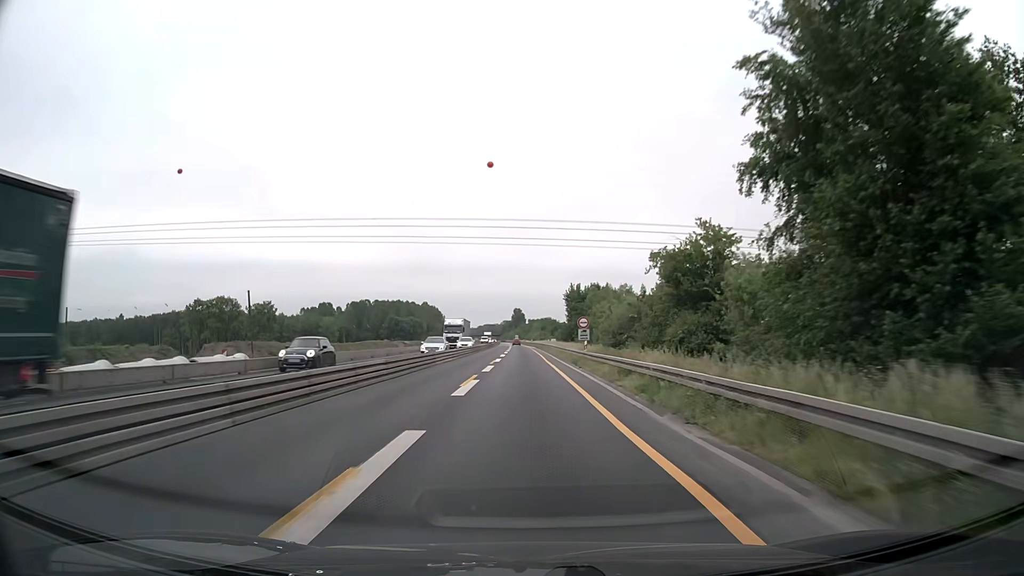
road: motorway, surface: asphalt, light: Day
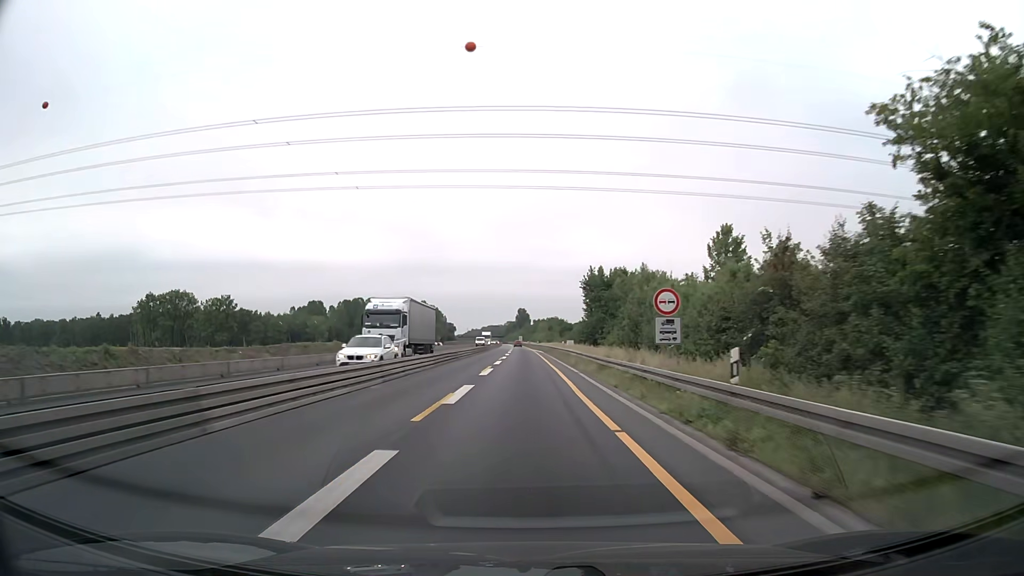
(-0.2, +25.8) m; -1°
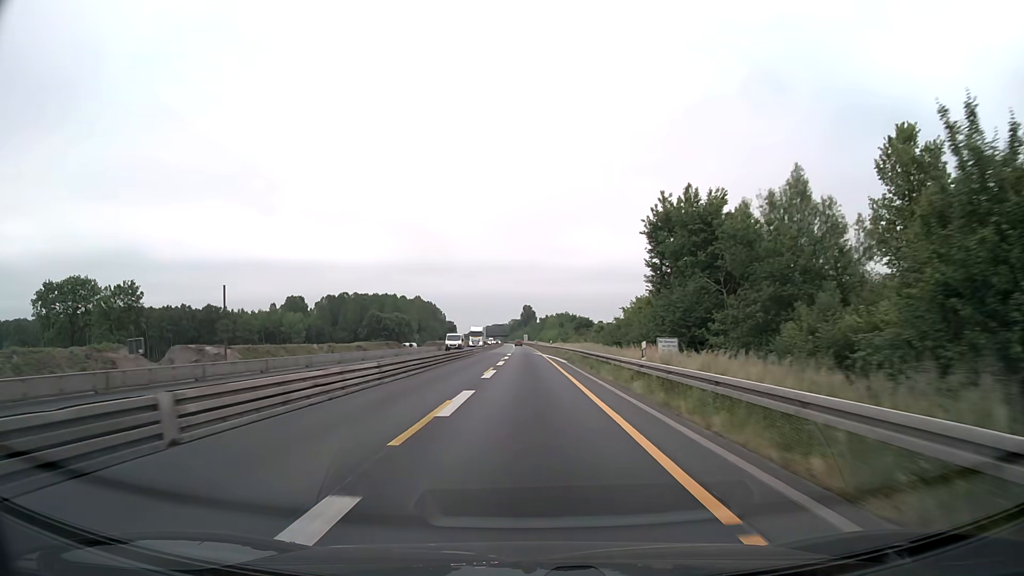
(-0.2, +38.7) m; 0°
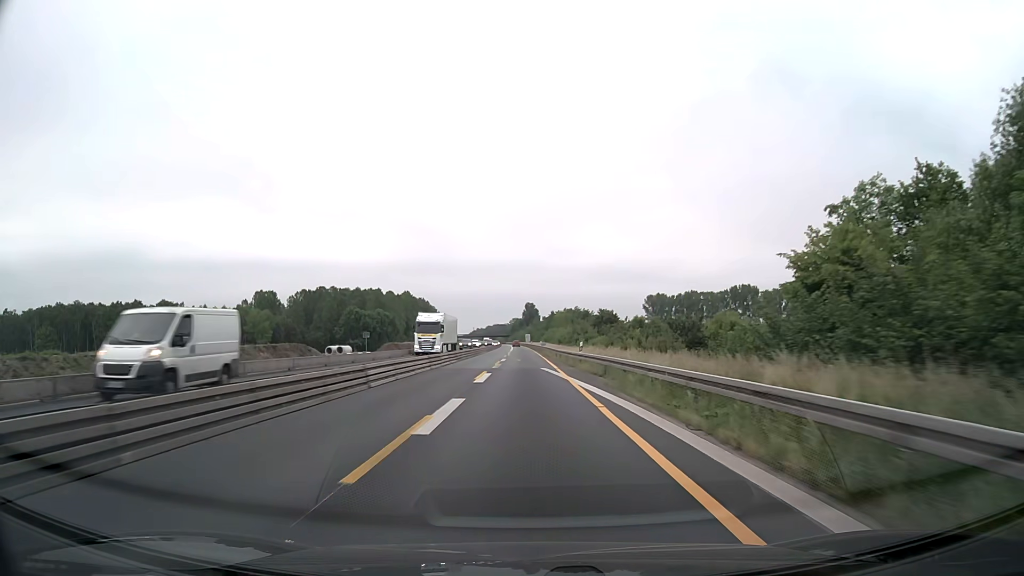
(-0.1, +38.7) m; 0°
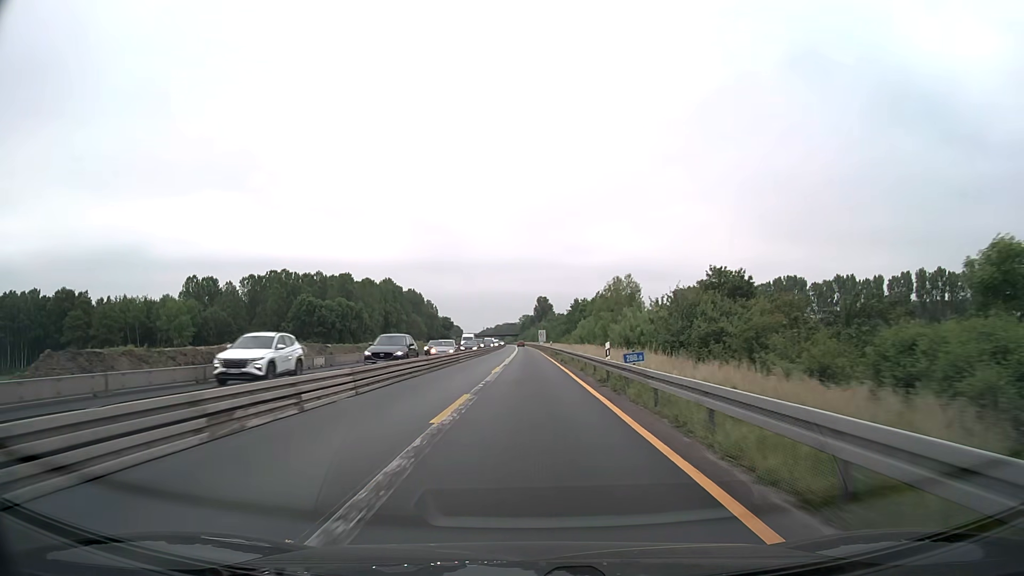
(-0.5, +64.4) m; -1°
